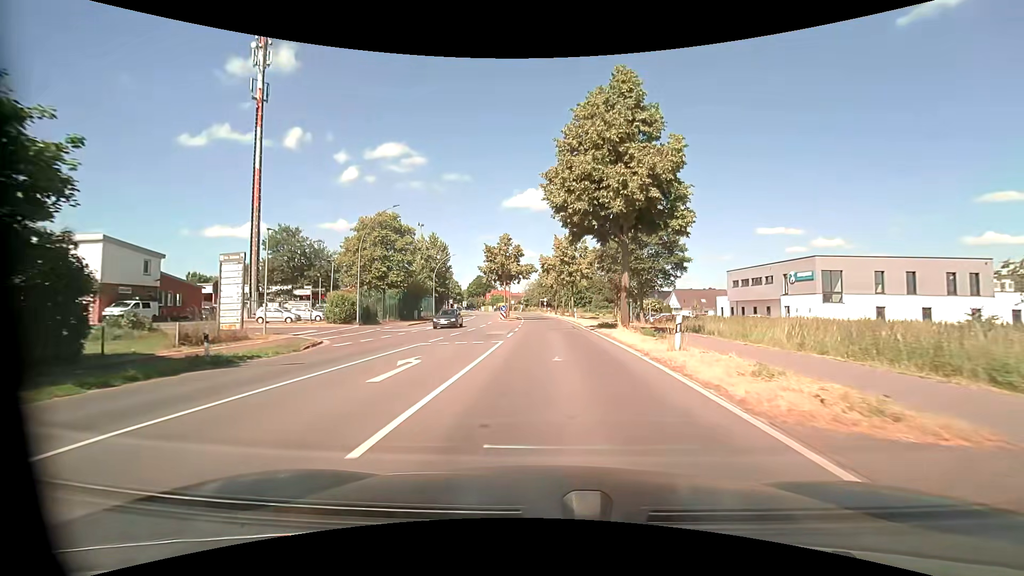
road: primary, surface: asphalt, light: Day
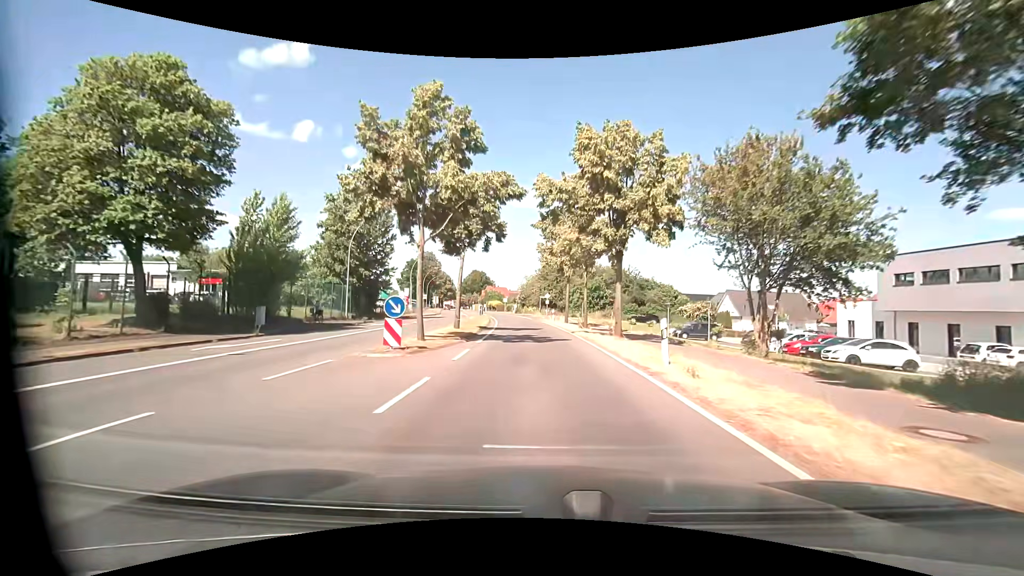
(+0.4, +35.1) m; -1°
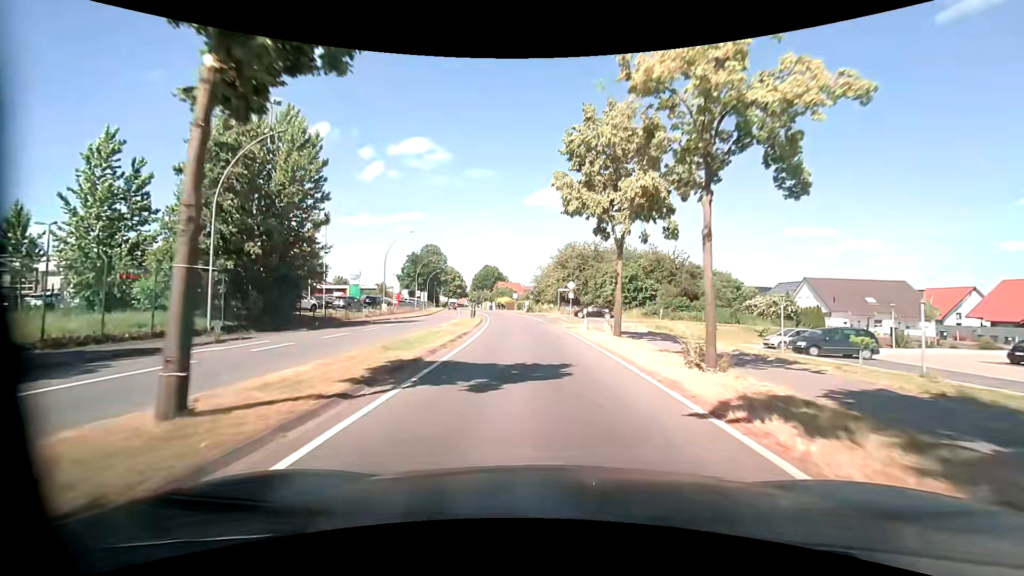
(0.0, +20.2) m; -1°
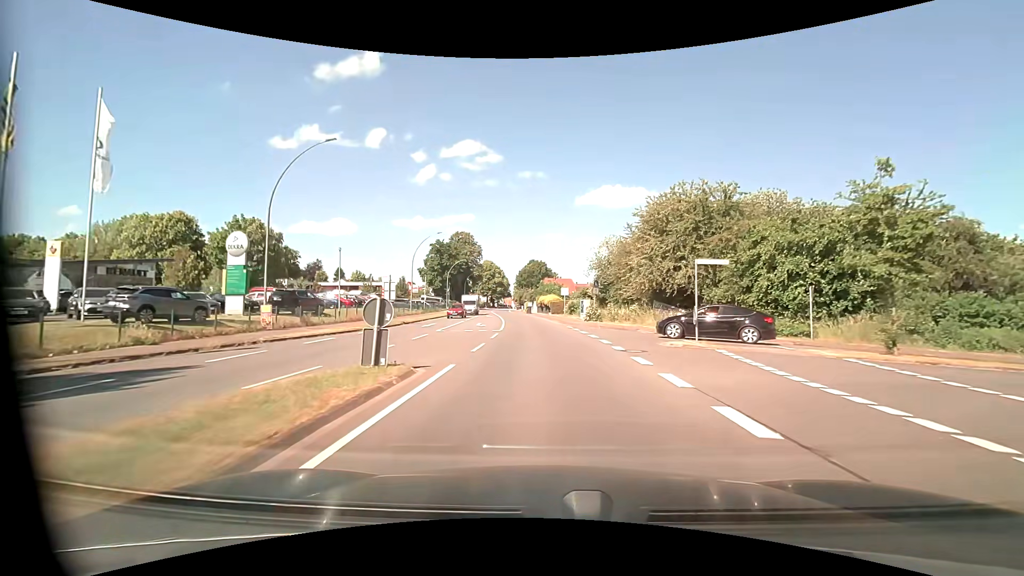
(-2.0, +33.9) m; -6°
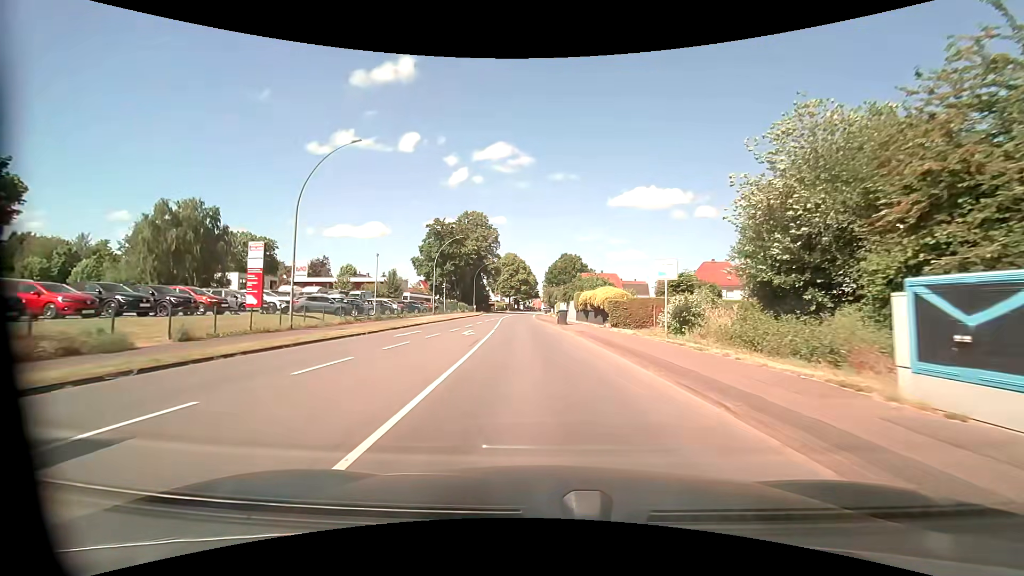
(-1.3, +35.1) m; -4°
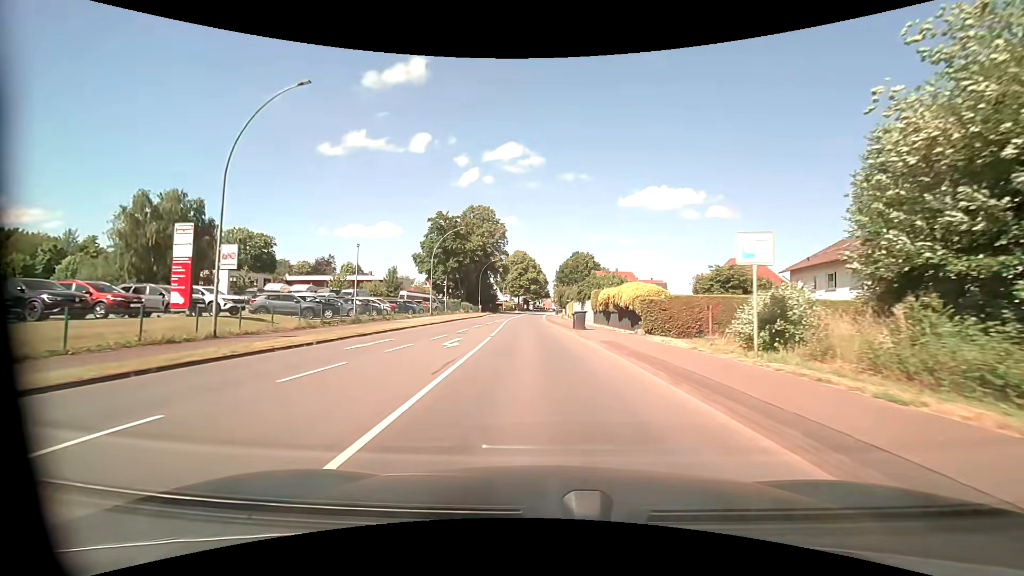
(-0.1, +7.2) m; -1°
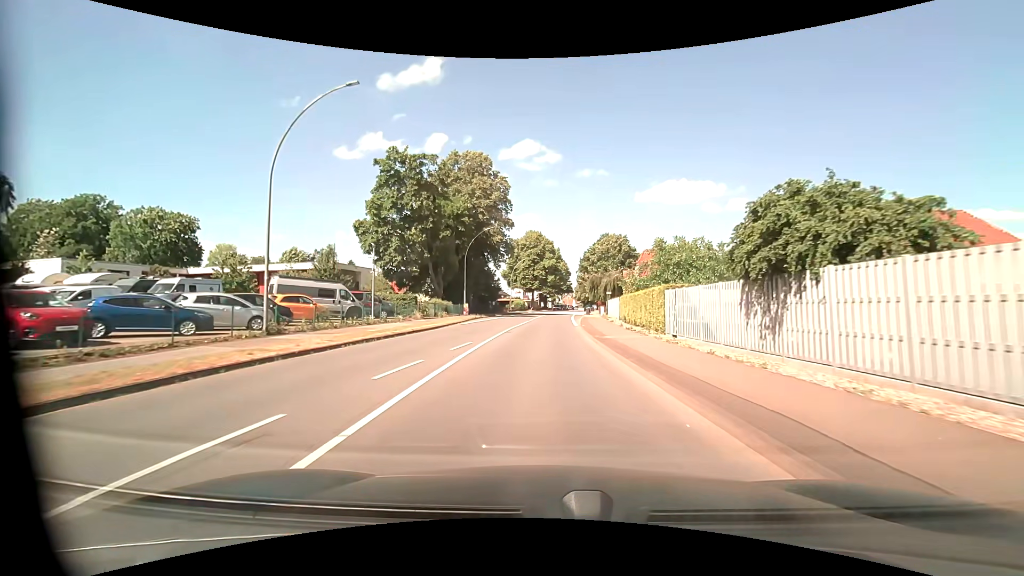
(-1.1, +36.5) m; -2°
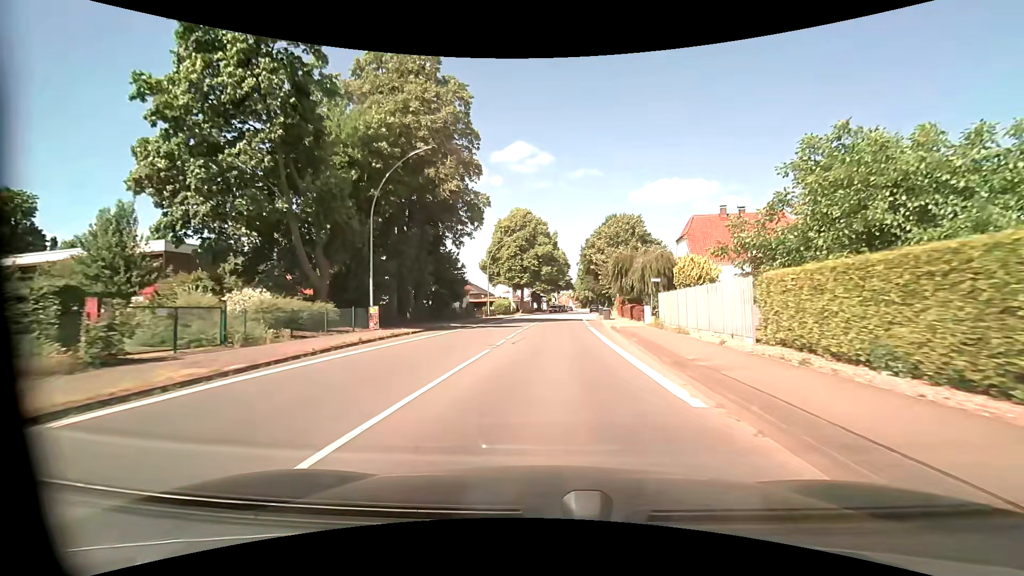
(+0.1, +29.3) m; +1°
(0, +10) (0, +20) (+1, +30) (+1, +40) (+1, +50) (+2, +60) (+3, +70) (+4, +80) (+5, +90) (+6, +100) m
